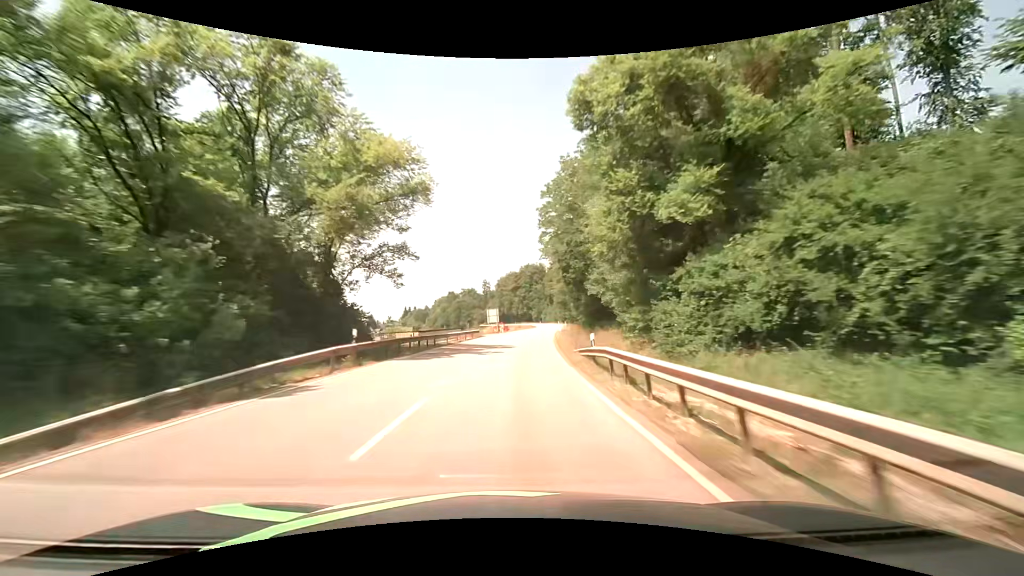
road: secondary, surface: asphalt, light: Day
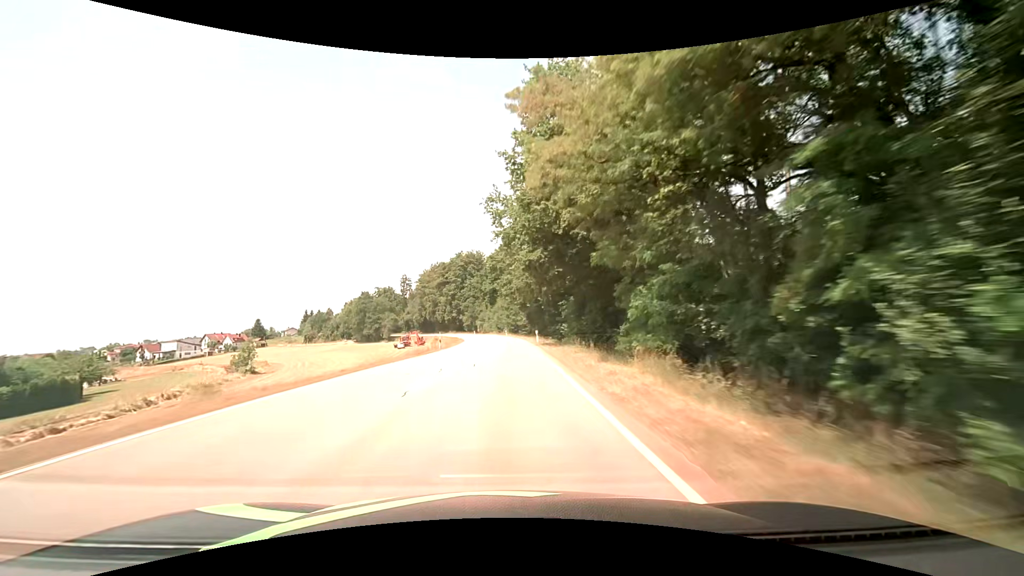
(+6.8, +77.9) m; +8°
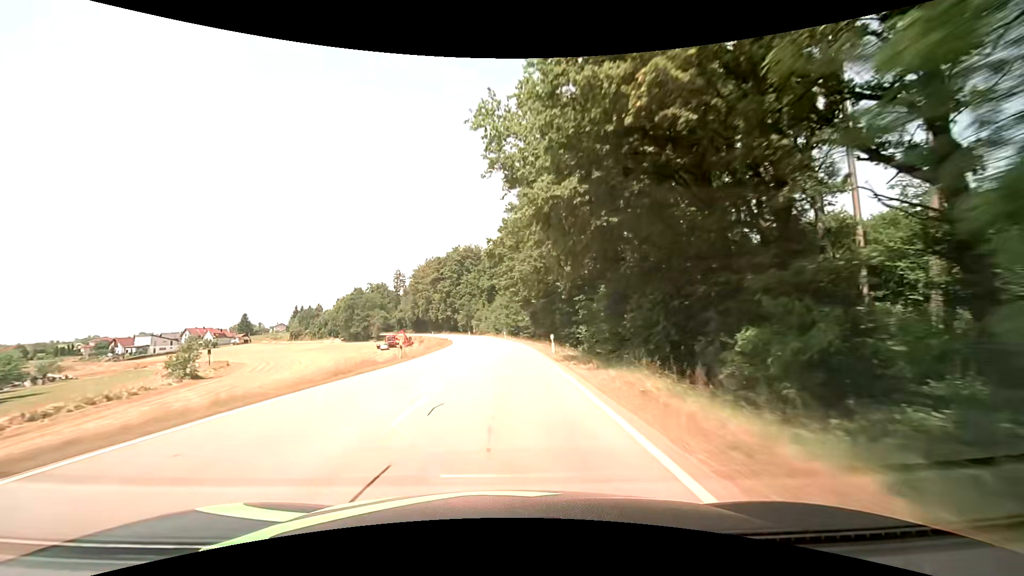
(0.0, +15.7) m; 0°
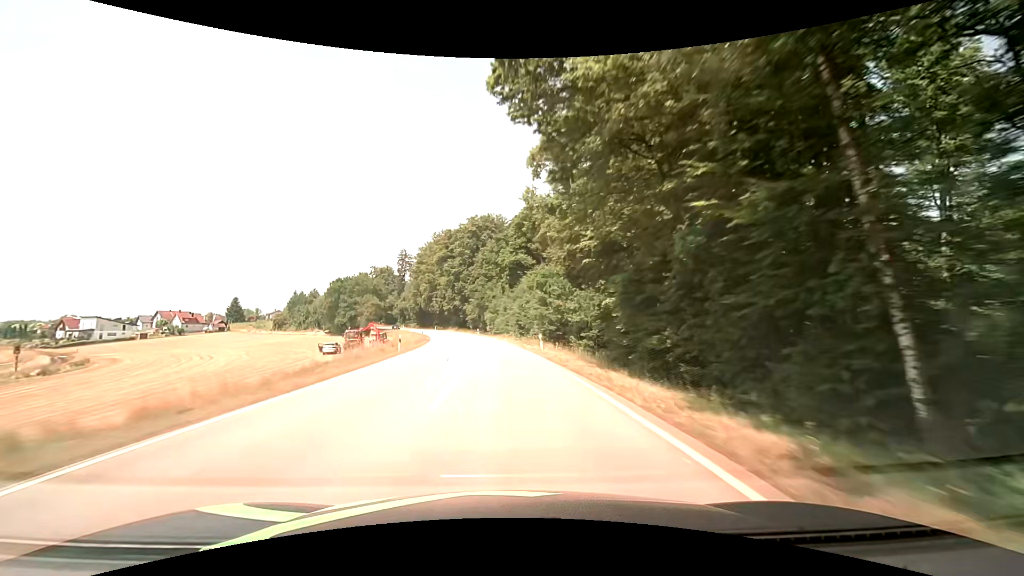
(-0.8, +47.1) m; -3°
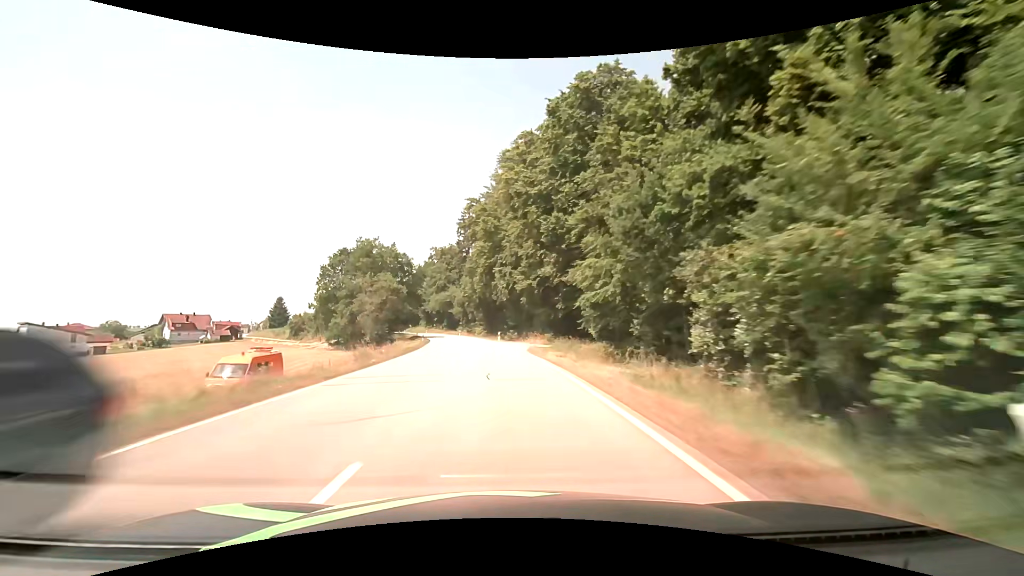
(-6.9, +78.4) m; -11°
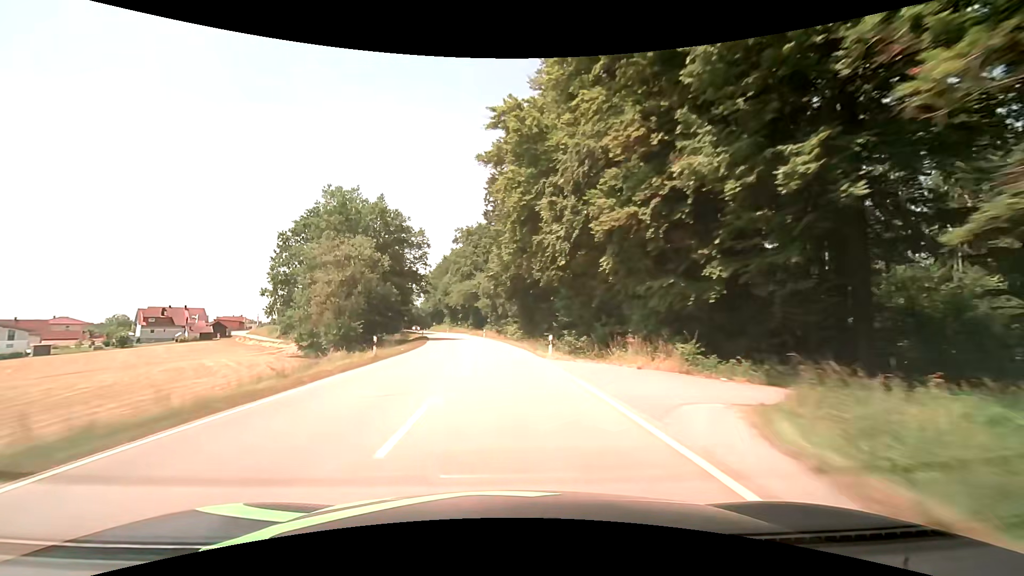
(-1.3, +31.5) m; -4°
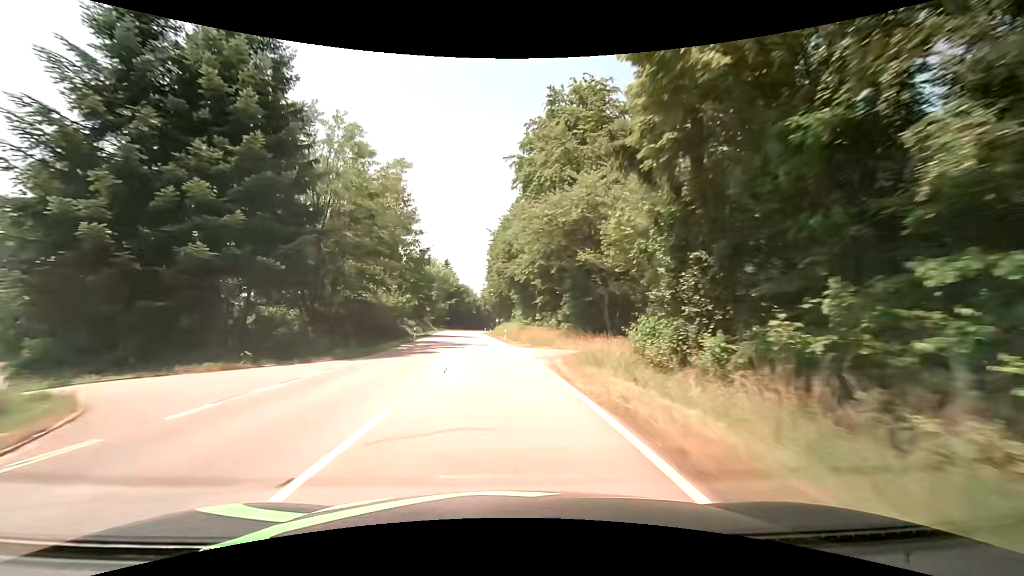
(-5.8, +72.3) m; -10°
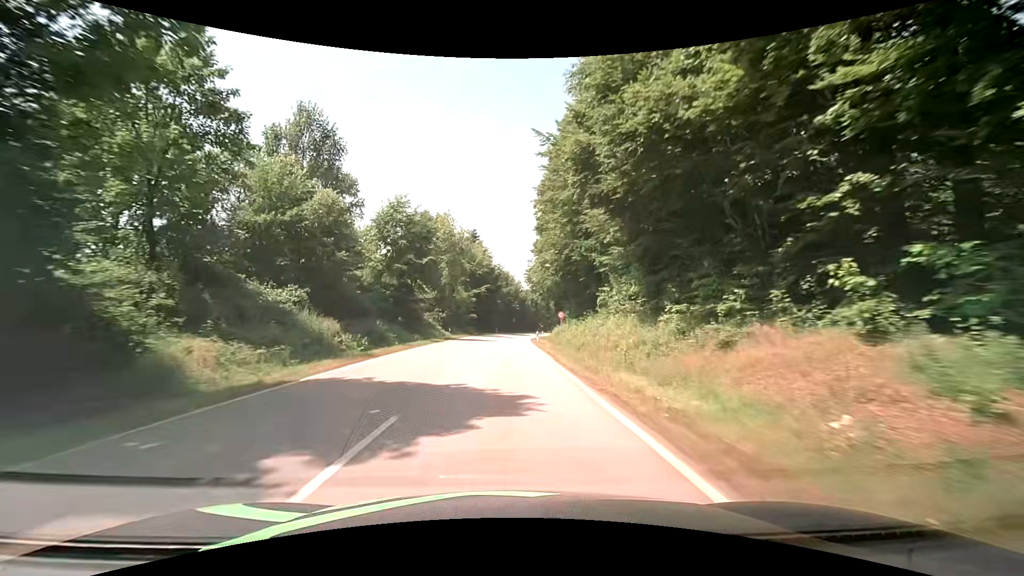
(-2.8, +47.7) m; -5°
(0, +10) (0, +20) (0, +30) (0, +40) (0, +50) (+1, +60) (+1, +70) (+2, +80) (+3, +90) (+5, +100) m
